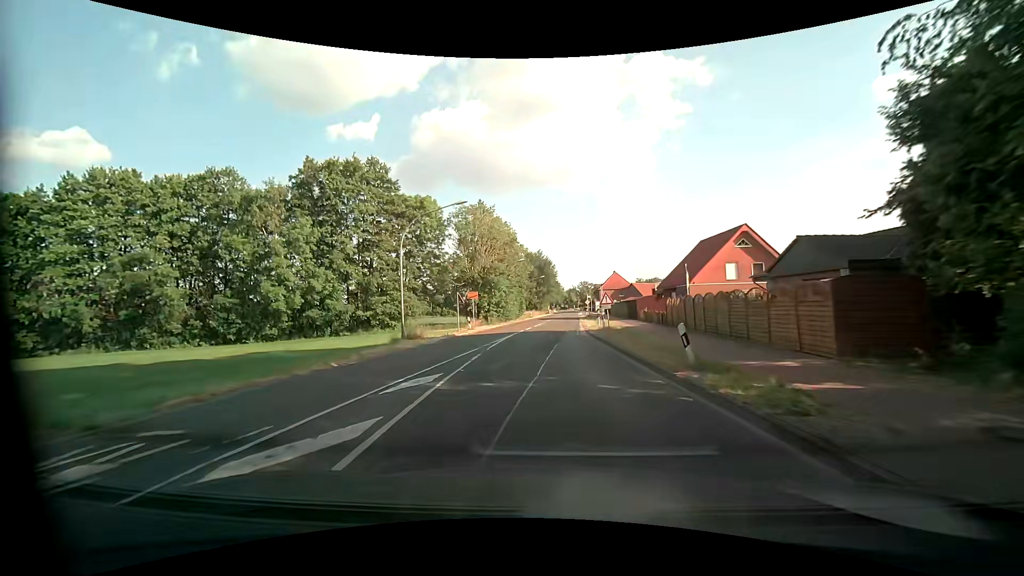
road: secondary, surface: asphalt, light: Day
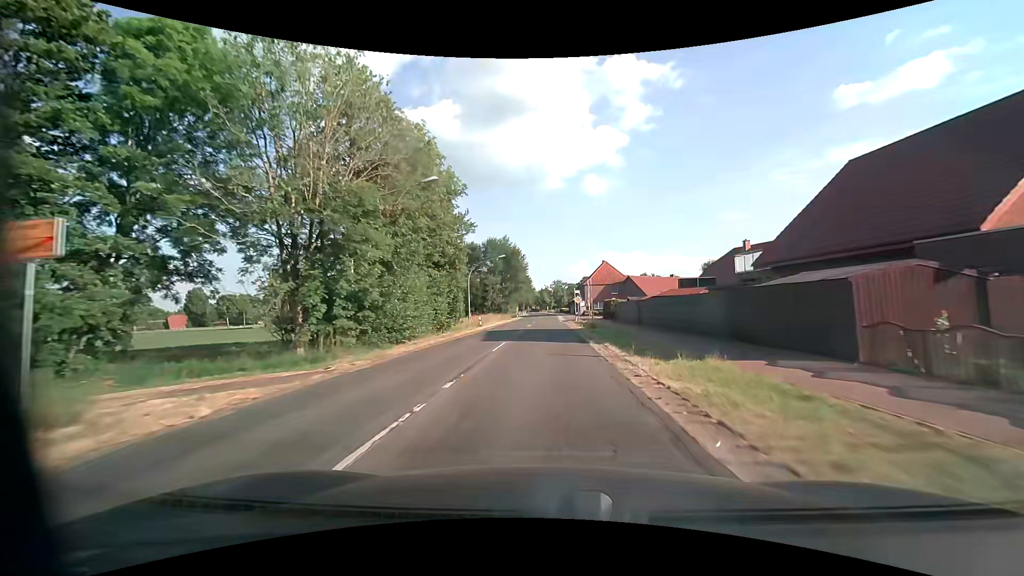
(+0.8, +36.8) m; +3°
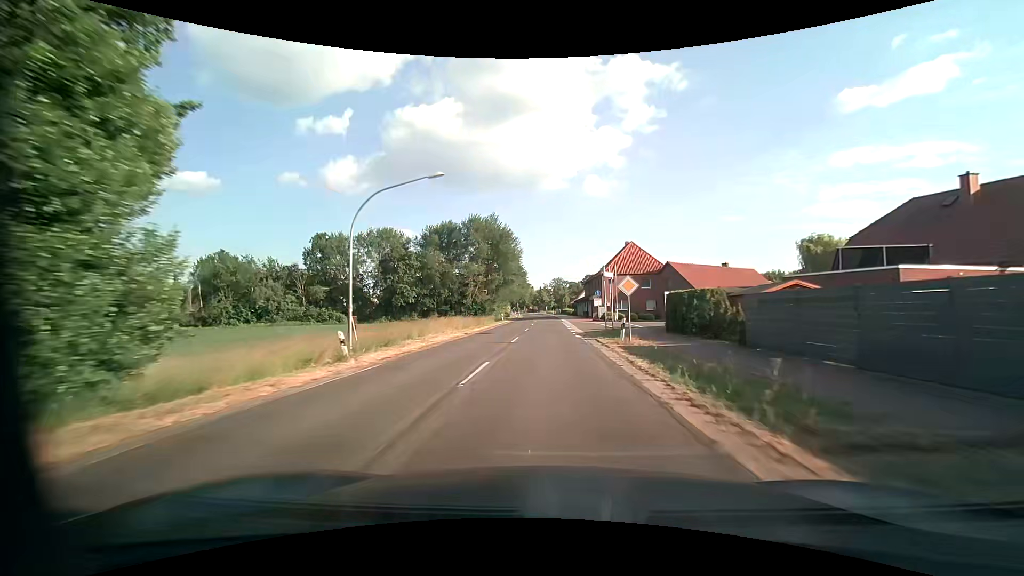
(+0.2, +31.7) m; 0°
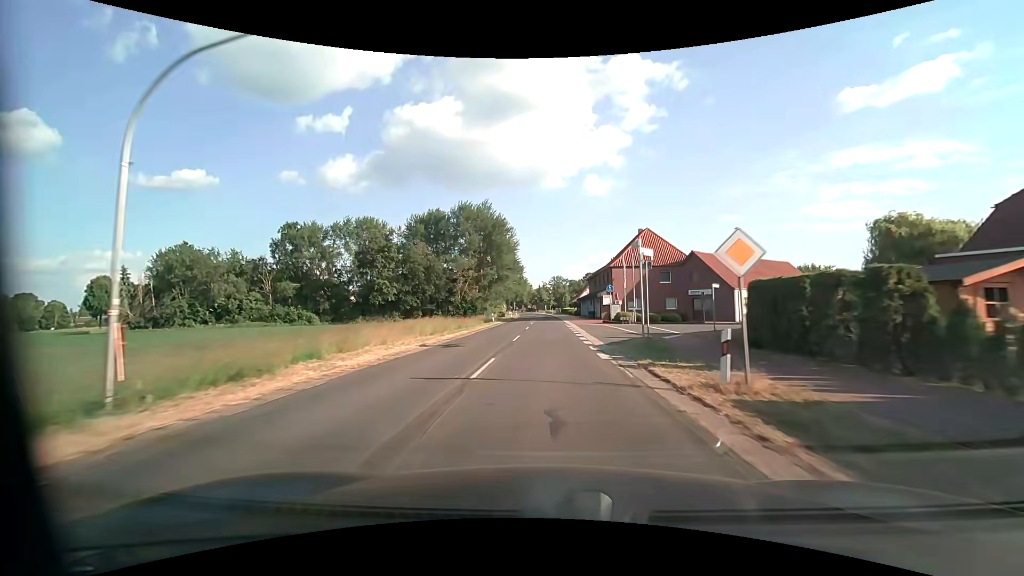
(0.0, +11.4) m; 0°
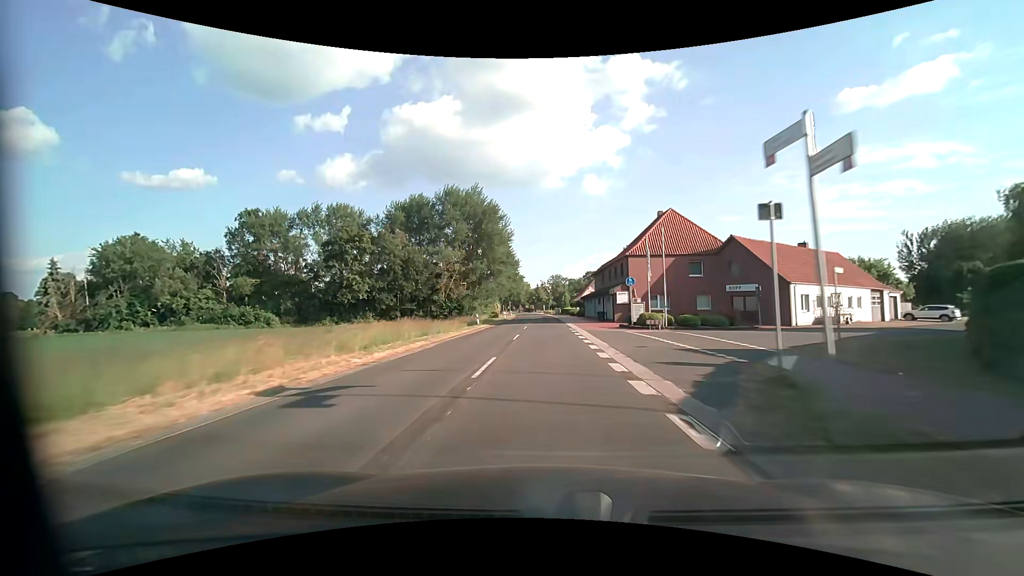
(0.0, +11.8) m; 0°
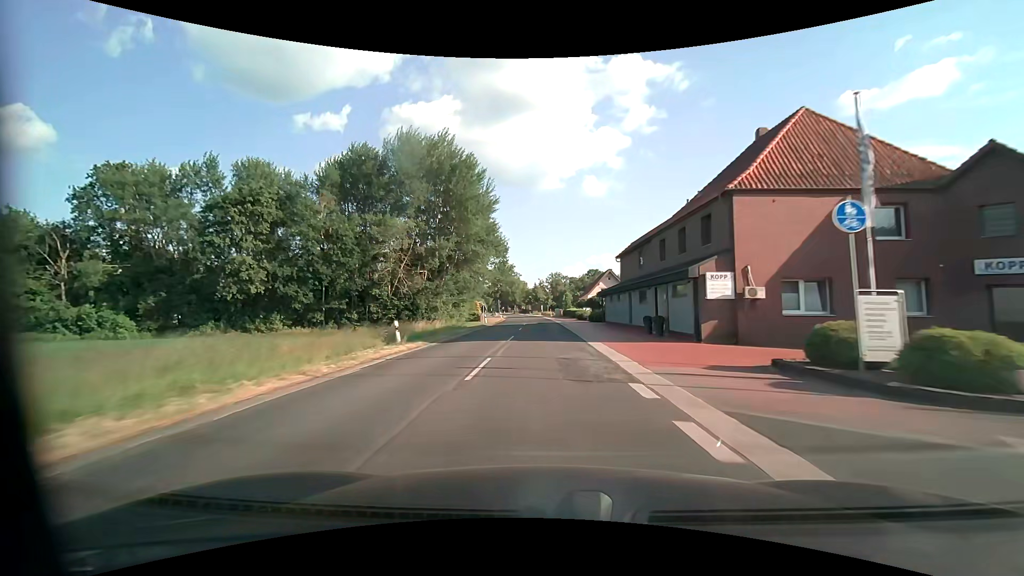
(+0.1, +24.7) m; 0°
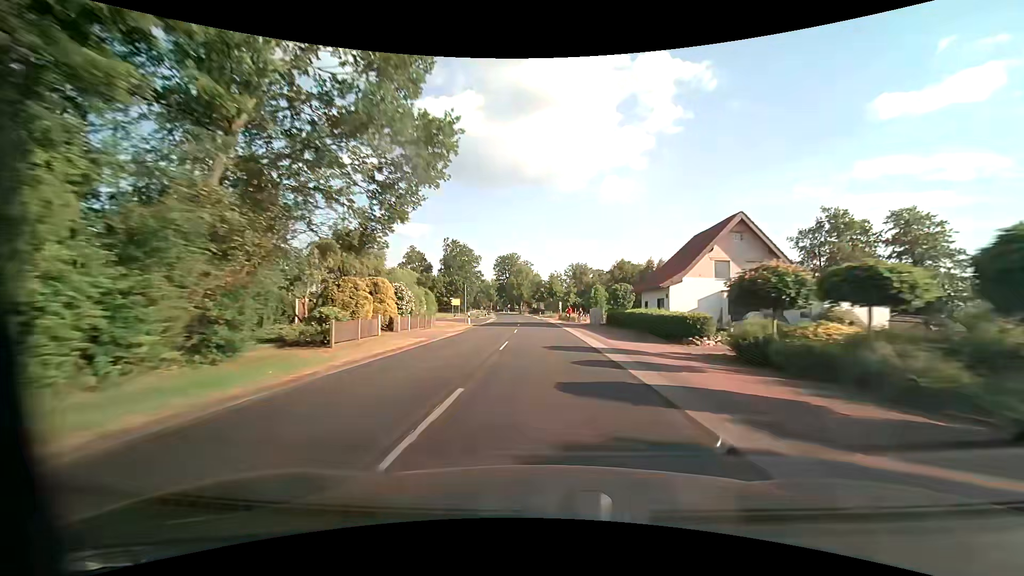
(-0.6, +53.8) m; -2°
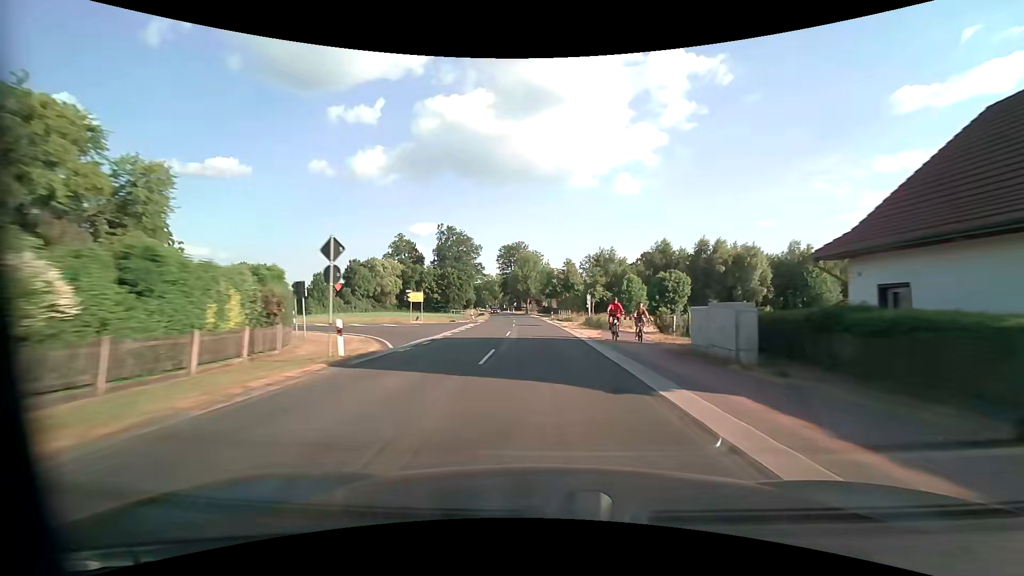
(-0.4, +28.9) m; -1°
(0, +10) (0, +20) (-1, +30) (-1, +40) (-1, +50) (-2, +60) (-3, +70) (-4, +80) (-5, +90) (-6, +100) m
